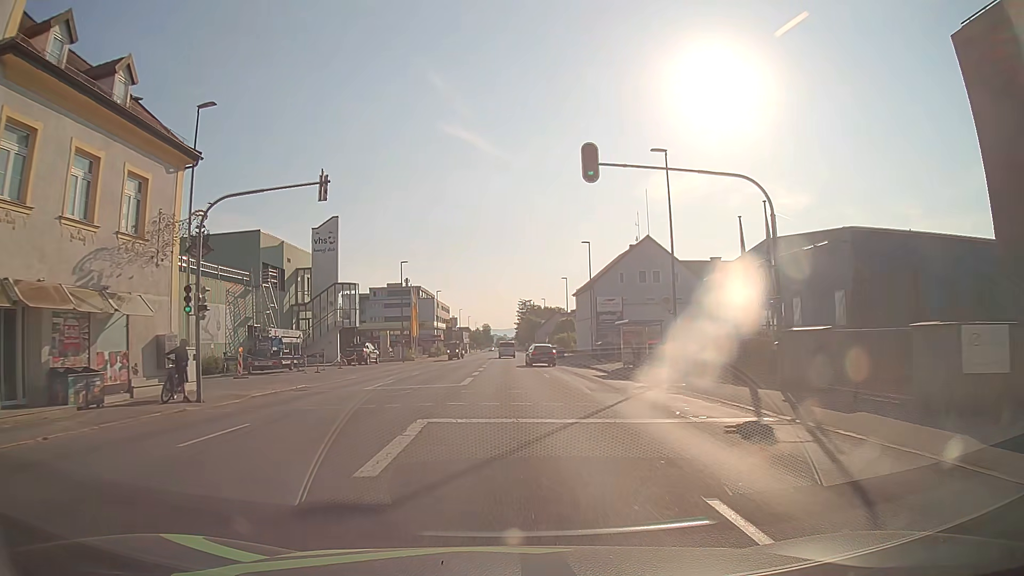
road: tertiary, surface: asphalt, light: Day
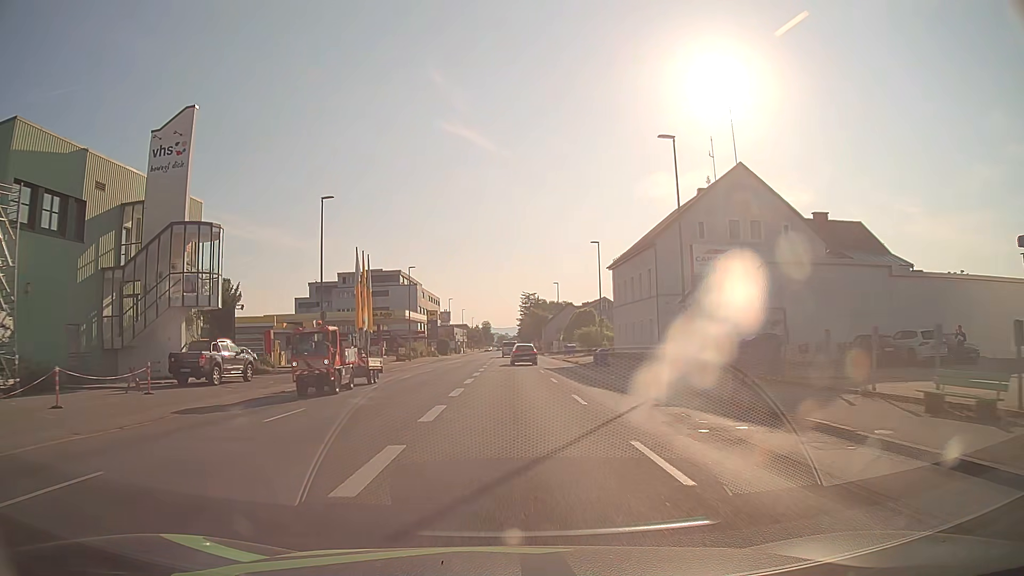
(-0.2, +31.1) m; 0°
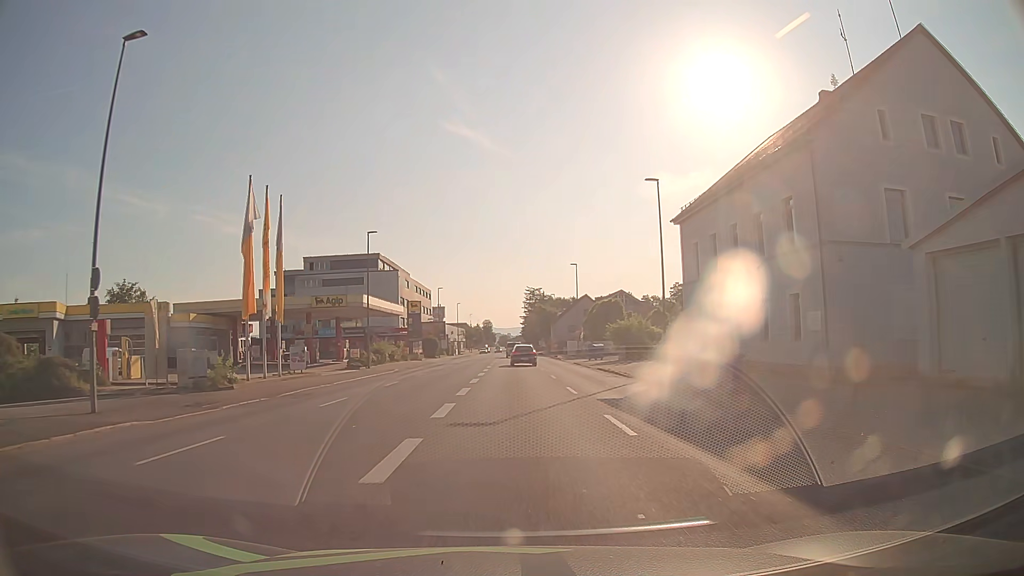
(0.0, +23.4) m; 0°
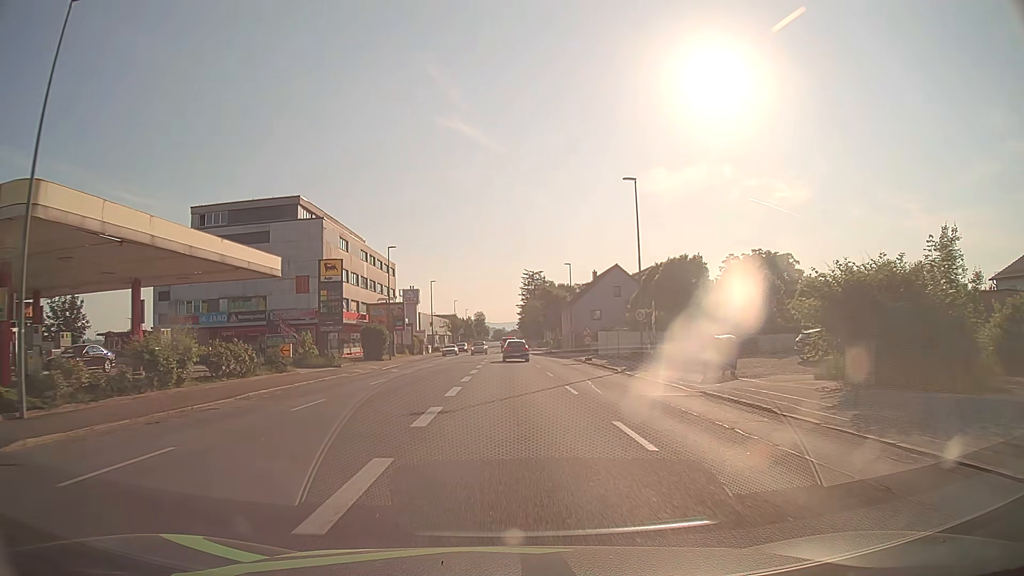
(+0.1, +37.8) m; 0°
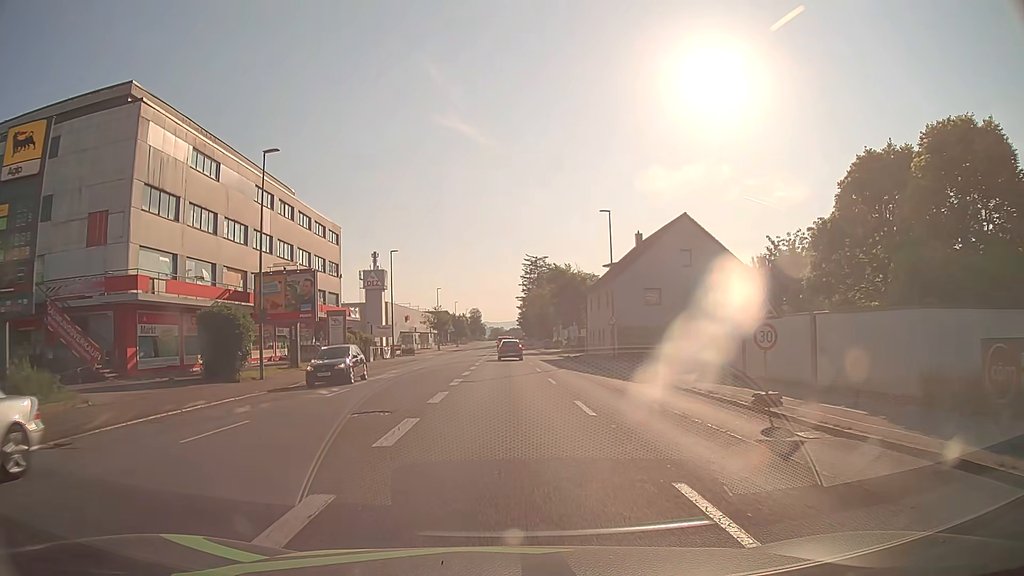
(+0.1, +31.8) m; 0°
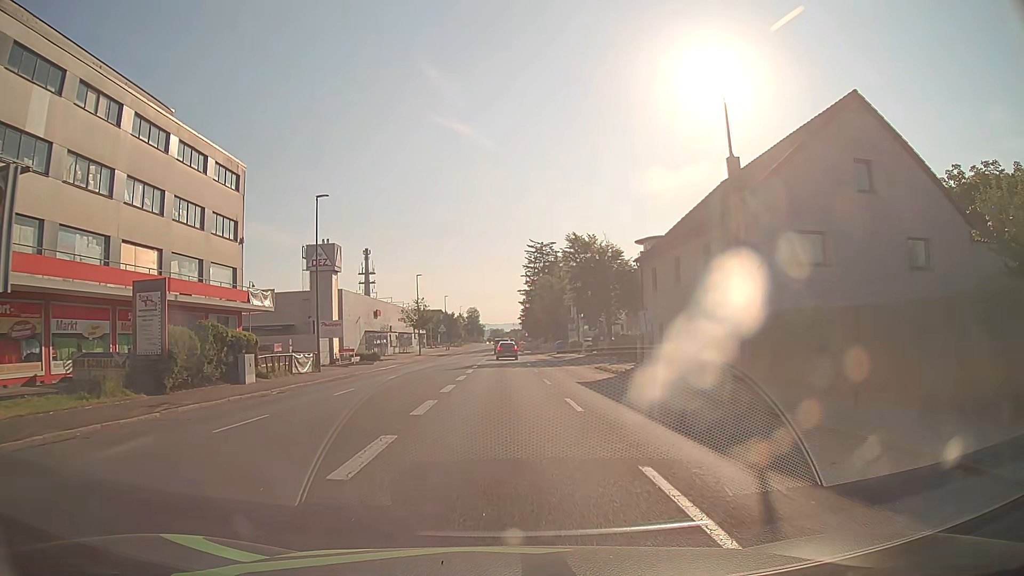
(0.0, +25.7) m; 0°
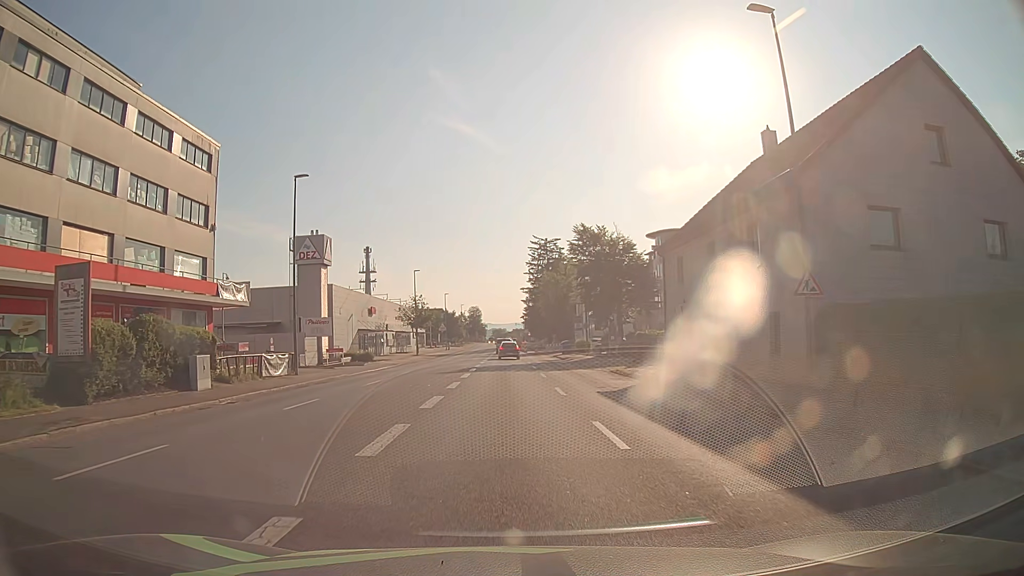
(0.0, +4.8) m; -1°
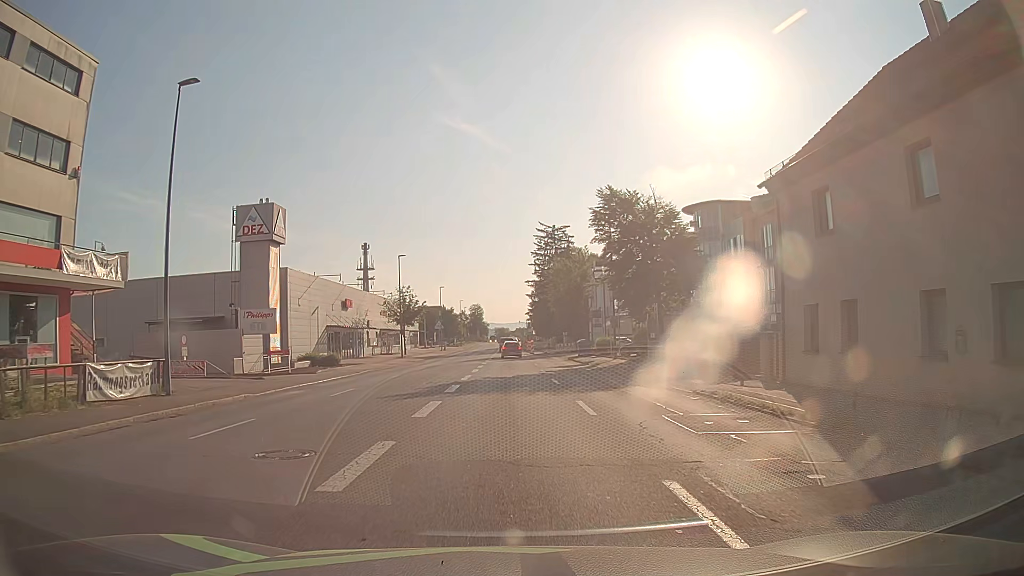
(+0.1, +14.0) m; 0°
(0, +10) (0, +20) (0, +30) (0, +40) (0, +50) (0, +60) (0, +70) (0, +80) (0, +90) (0, +100) m
